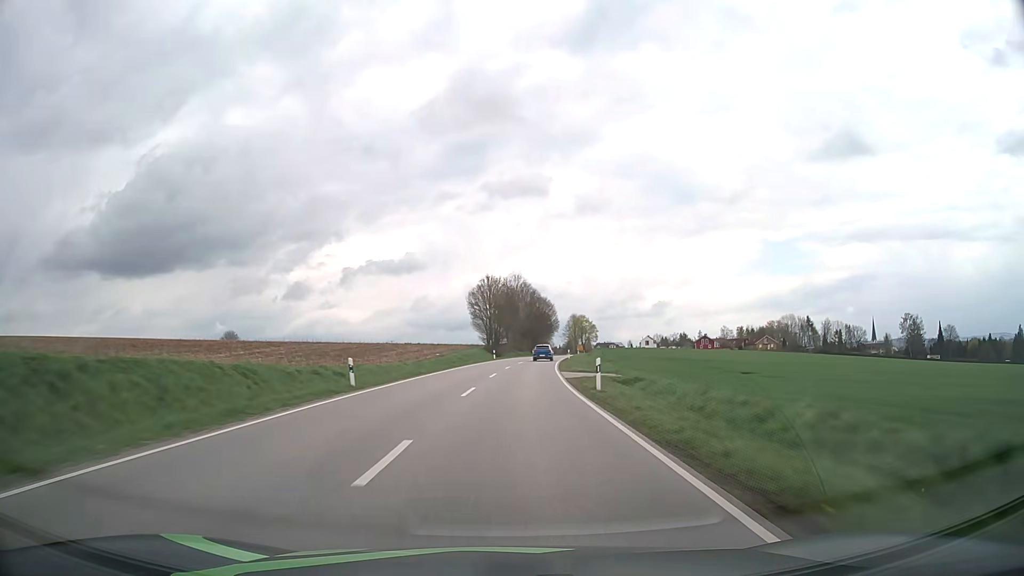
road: secondary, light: Day
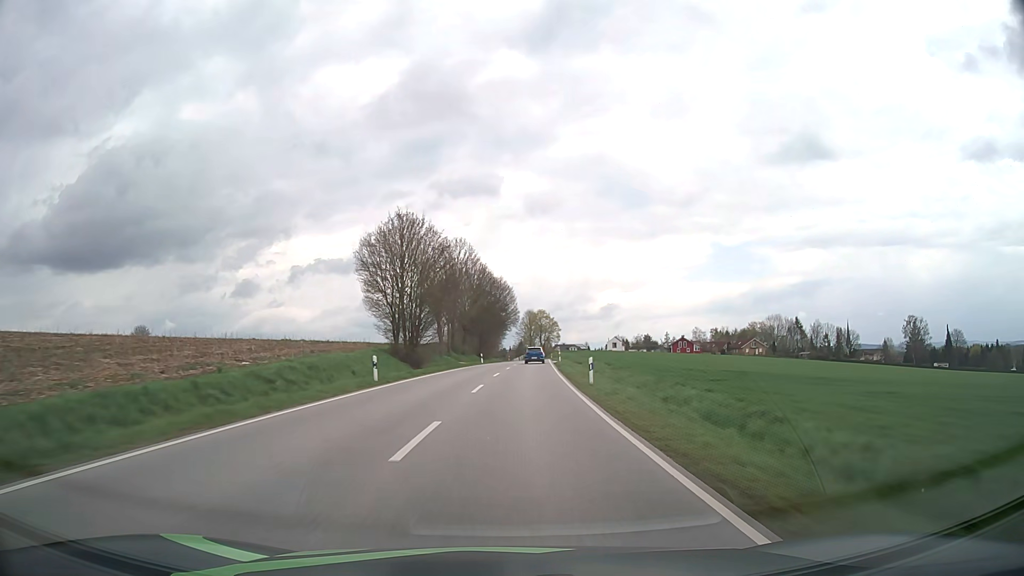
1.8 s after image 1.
(+1.7, +46.5) m; +4°
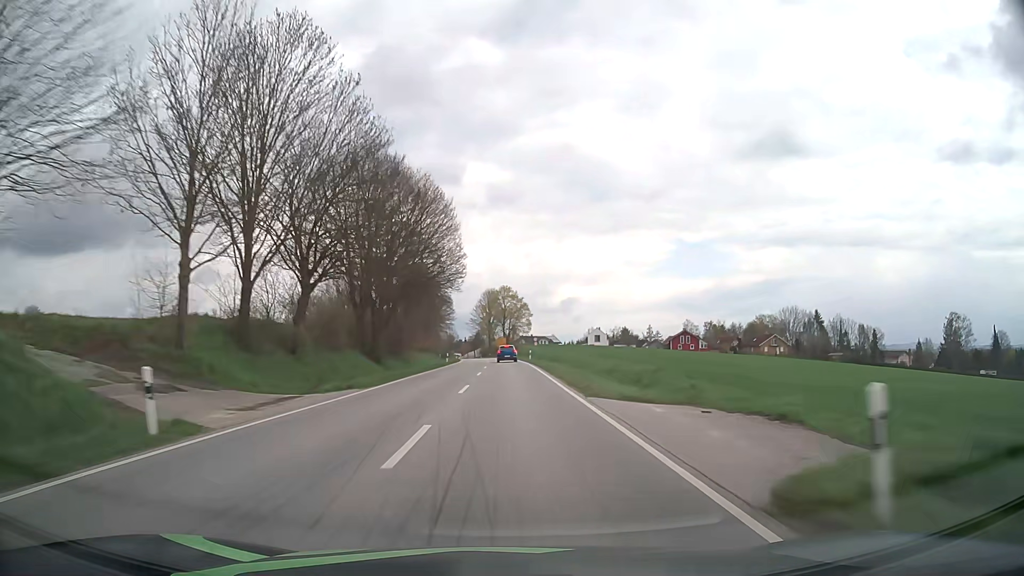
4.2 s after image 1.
(+2.3, +60.4) m; +4°
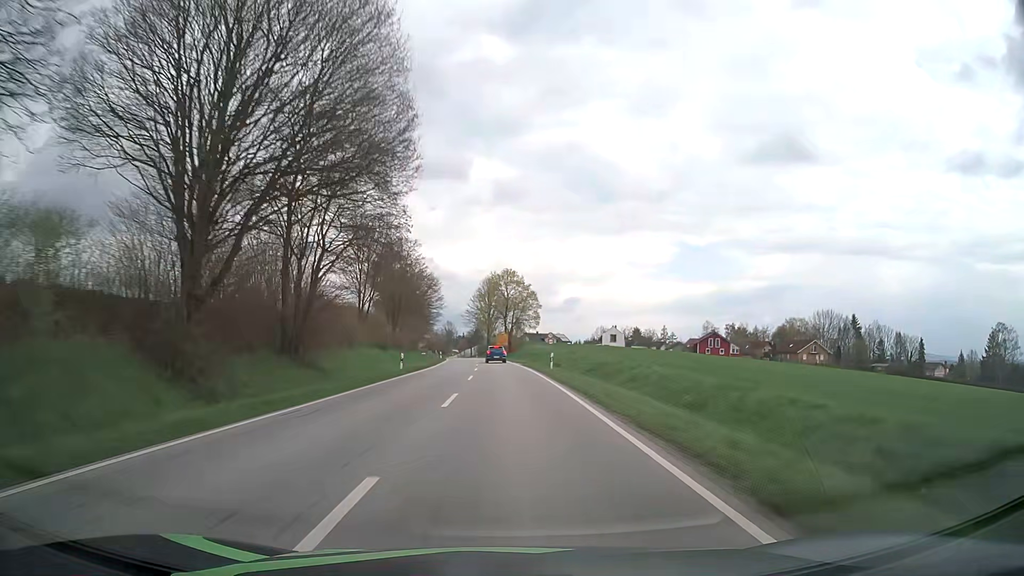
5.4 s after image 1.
(+0.1, +28.5) m; 0°
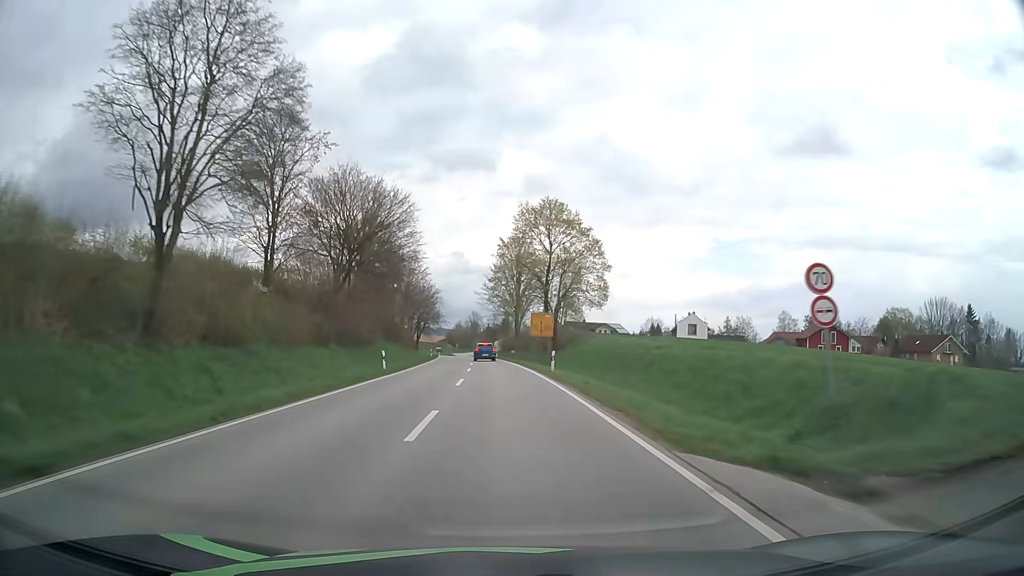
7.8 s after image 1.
(-0.9, +53.4) m; -3°
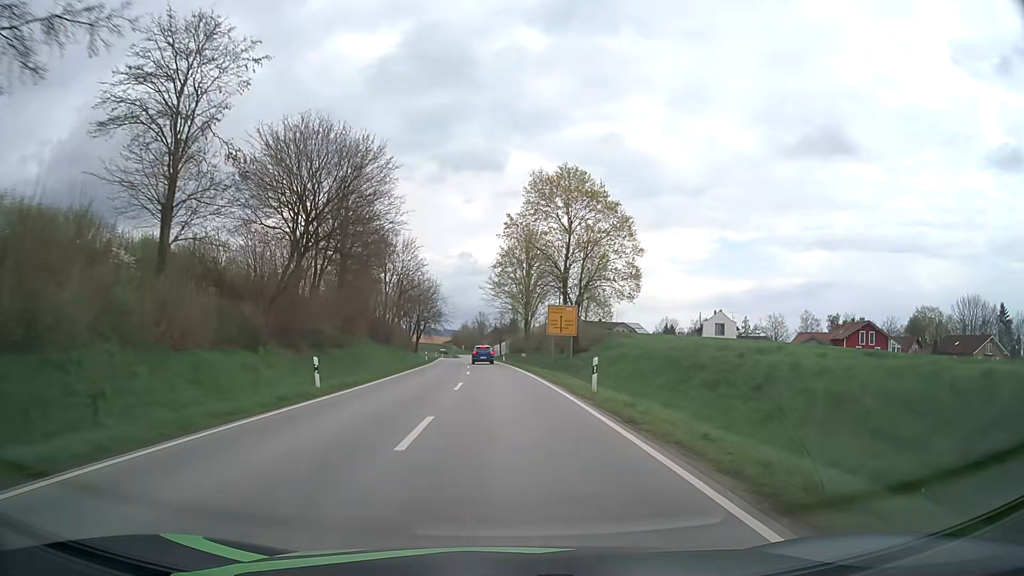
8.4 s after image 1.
(0.0, +12.6) m; 0°
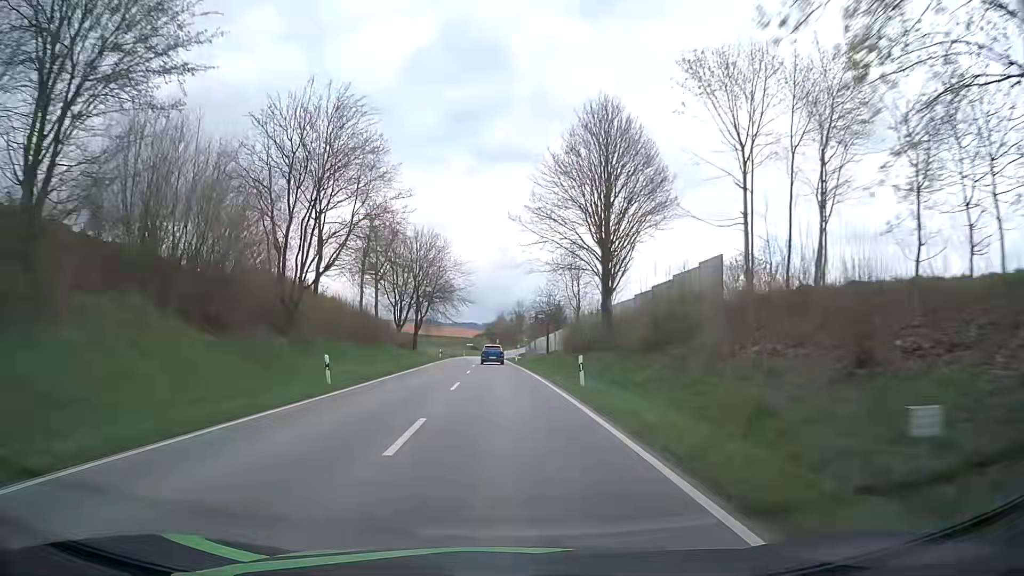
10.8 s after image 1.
(-1.4, +48.4) m; -4°
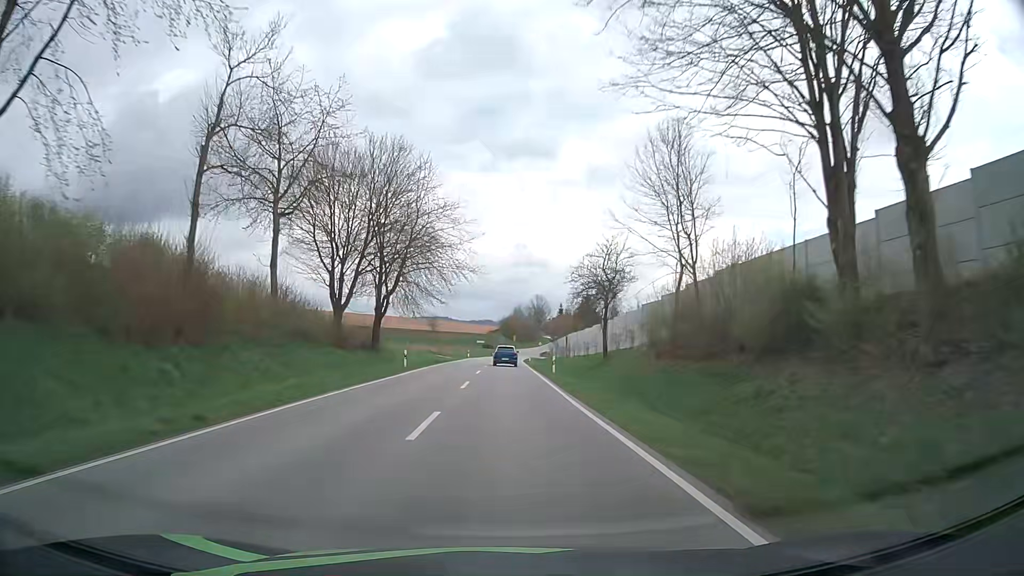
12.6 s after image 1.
(-0.5, +34.7) m; -1°
(0, +10) (0, +20) (0, +30) (0, +40) (0, +50) (0, +60) (0, +70) (0, +80) (+1, +90) (+1, +100) m
